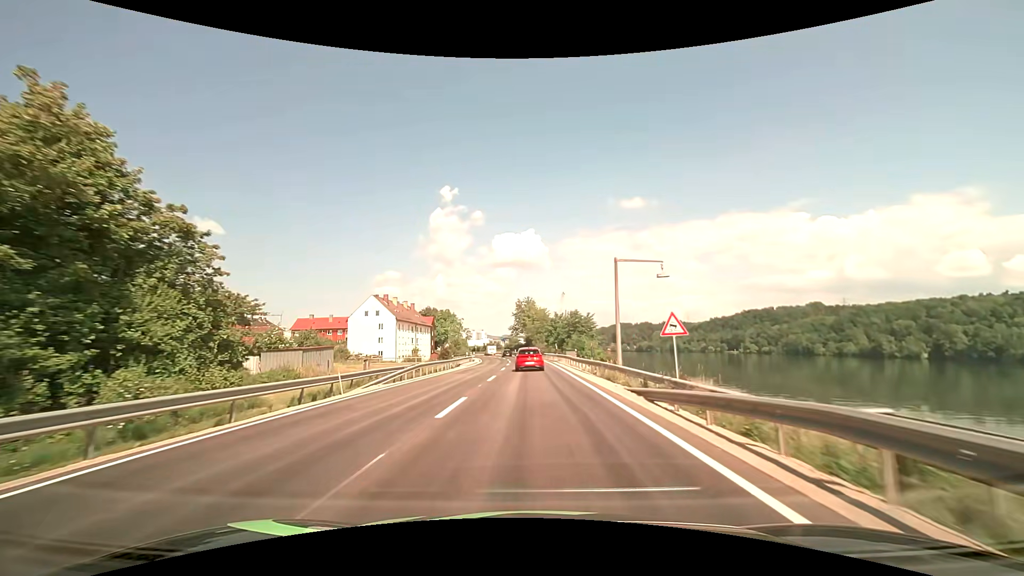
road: primary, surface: asphalt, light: Day
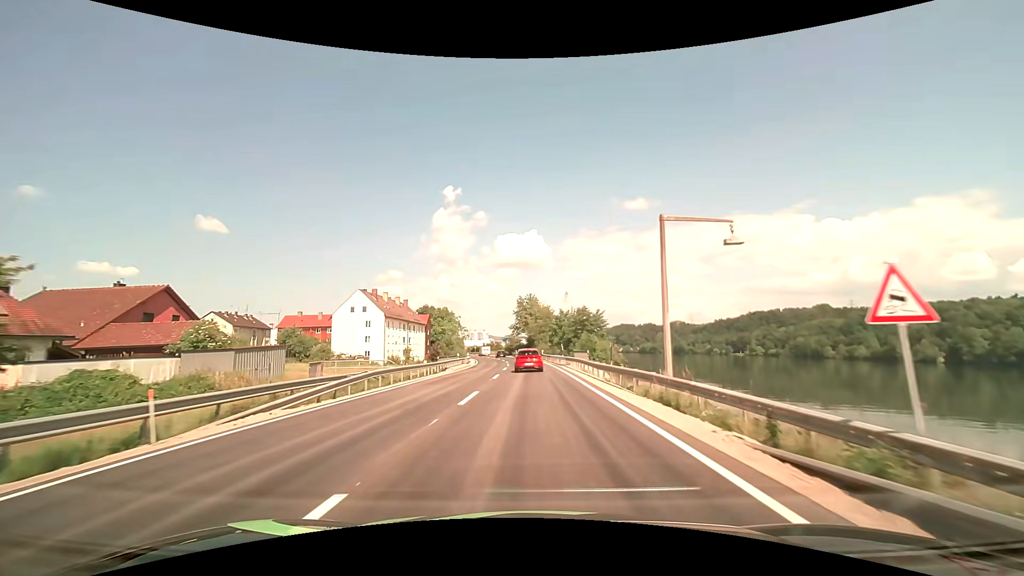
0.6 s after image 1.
(0.0, +9.2) m; 0°
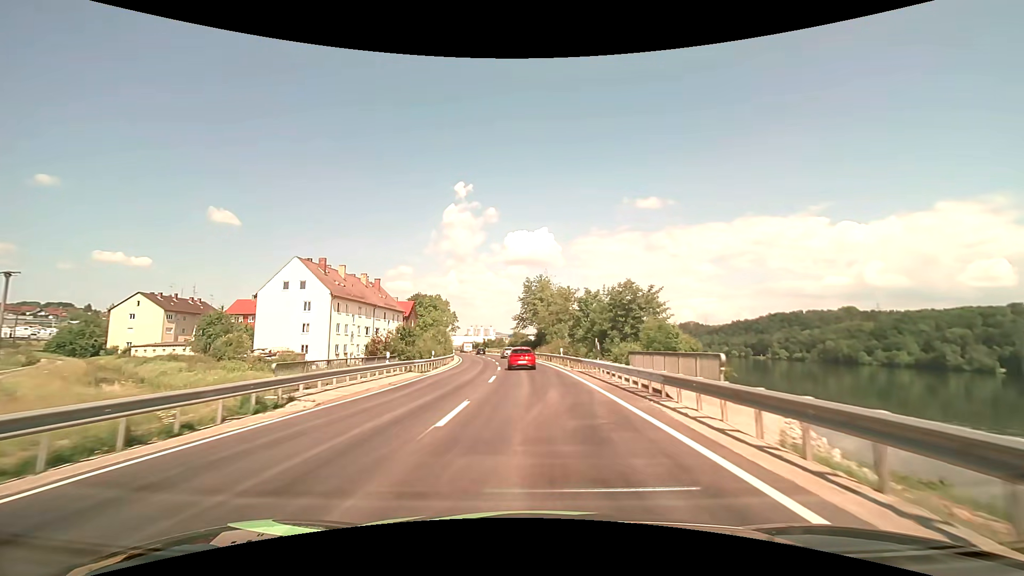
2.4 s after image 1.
(-0.3, +28.0) m; -1°
